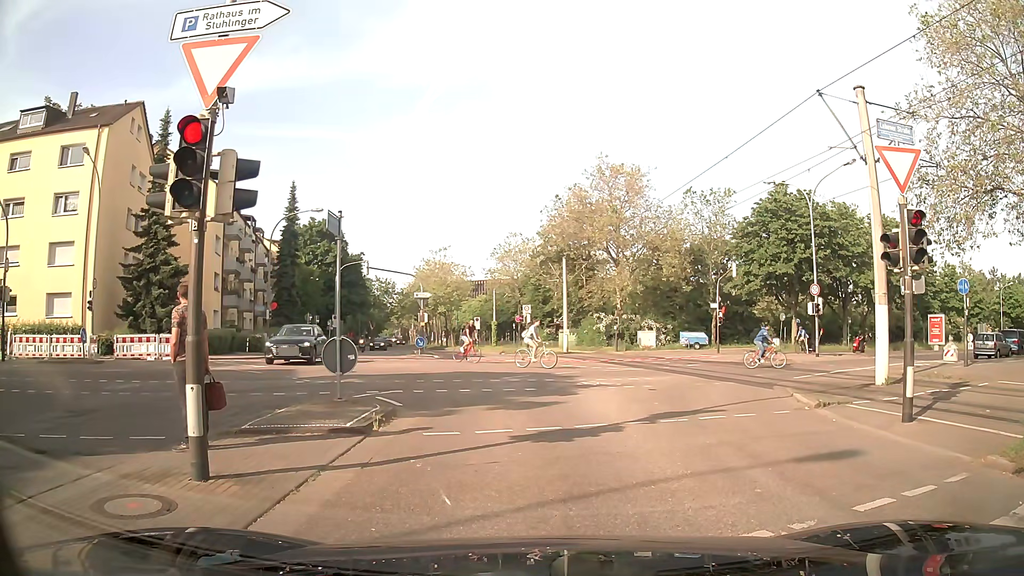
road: tertiary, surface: asphalt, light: Day
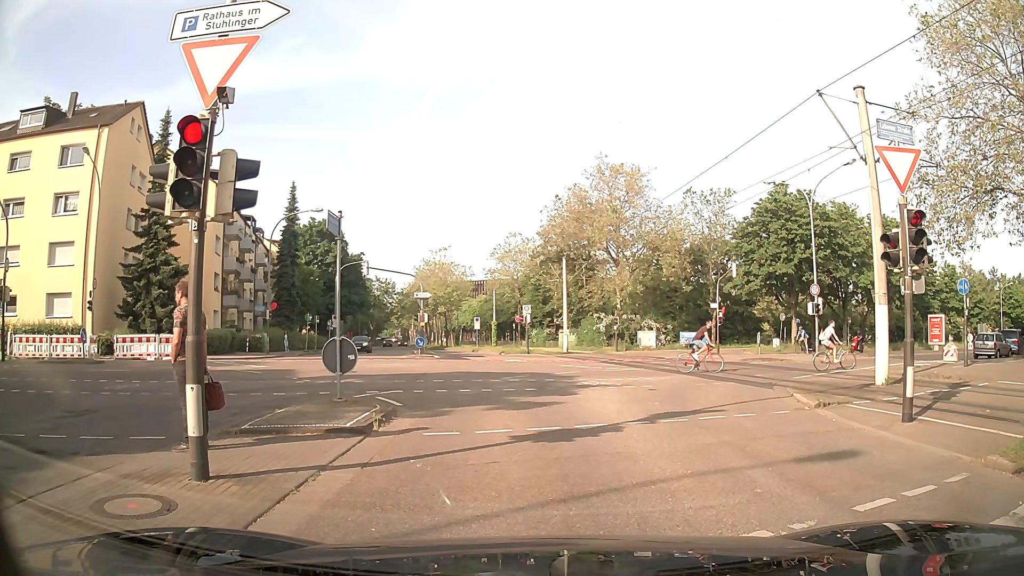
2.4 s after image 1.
(0.0, 0.0) m; 0°
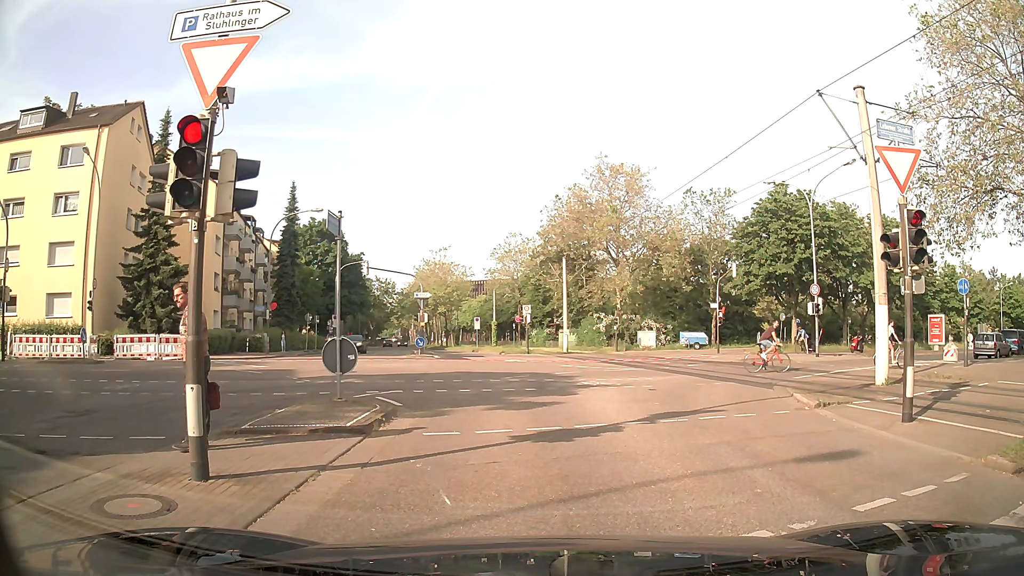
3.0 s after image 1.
(0.0, 0.0) m; 0°
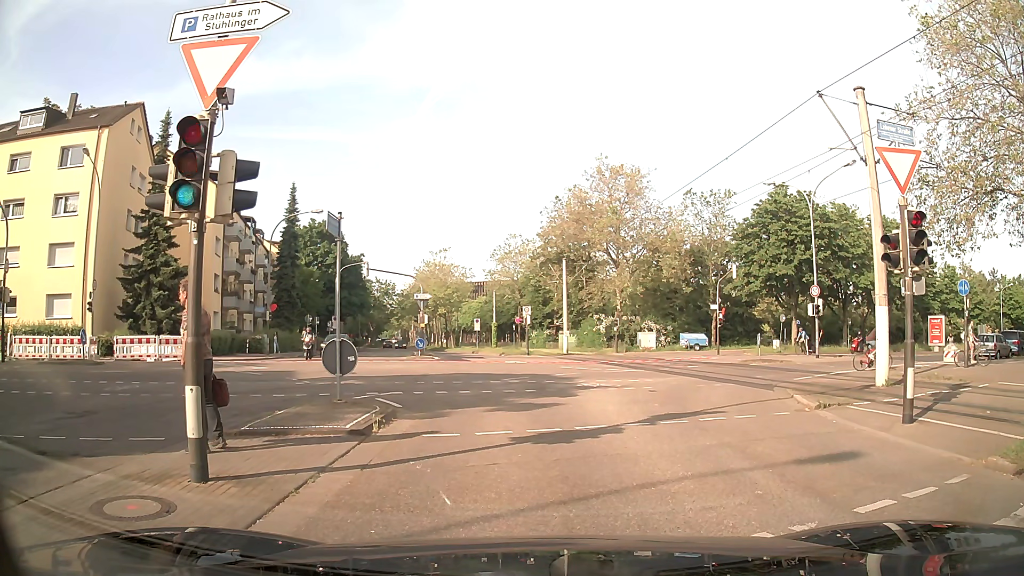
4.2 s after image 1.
(0.0, 0.0) m; 0°
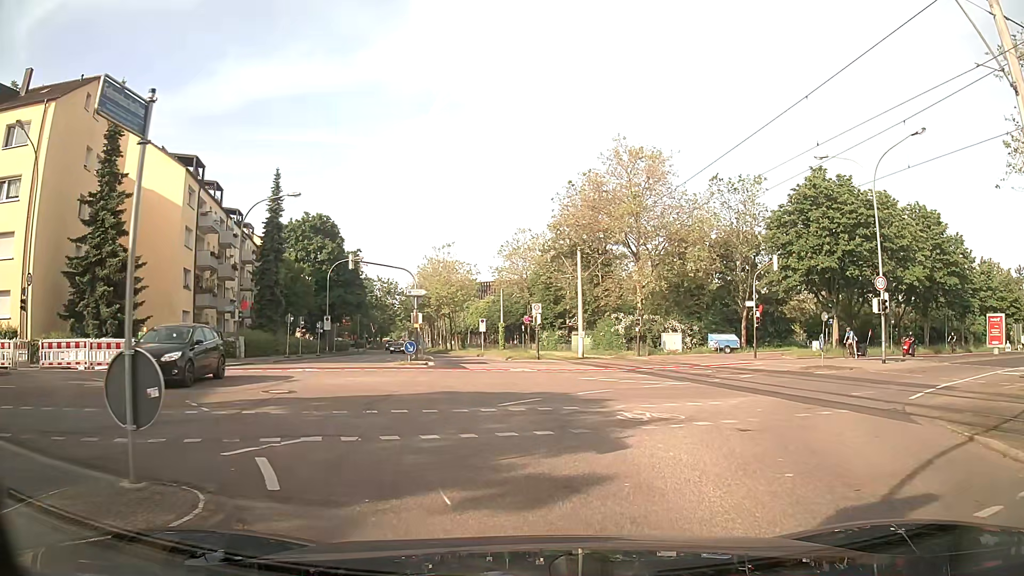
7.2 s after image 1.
(0.0, +6.7) m; -1°
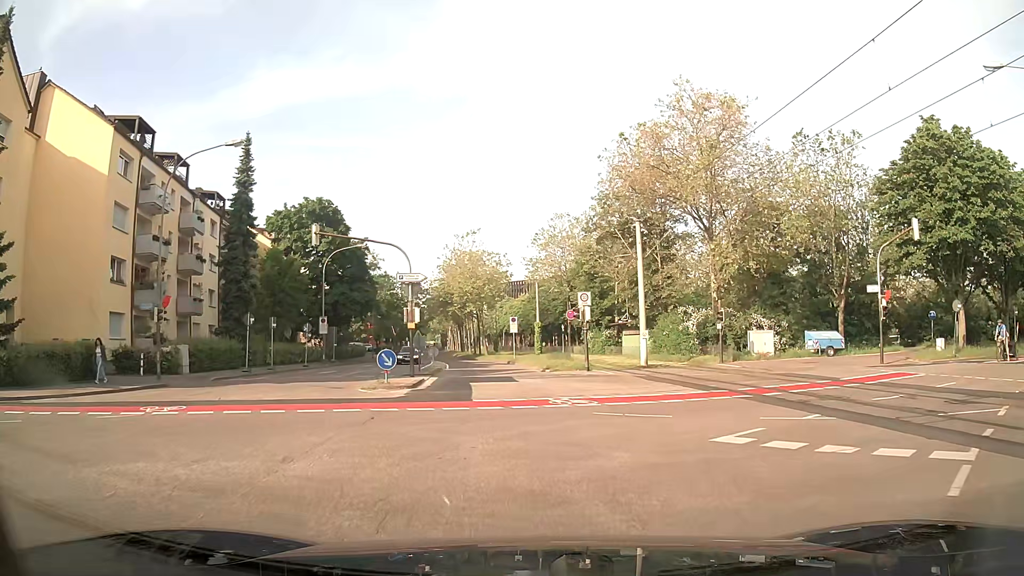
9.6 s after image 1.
(-0.4, +12.7) m; -3°
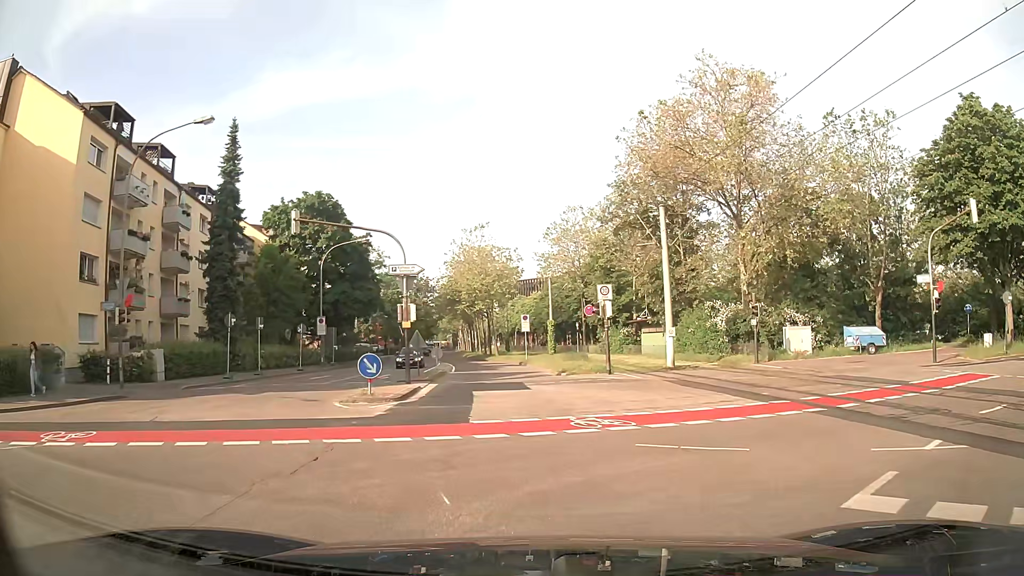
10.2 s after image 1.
(0.0, +3.7) m; -2°
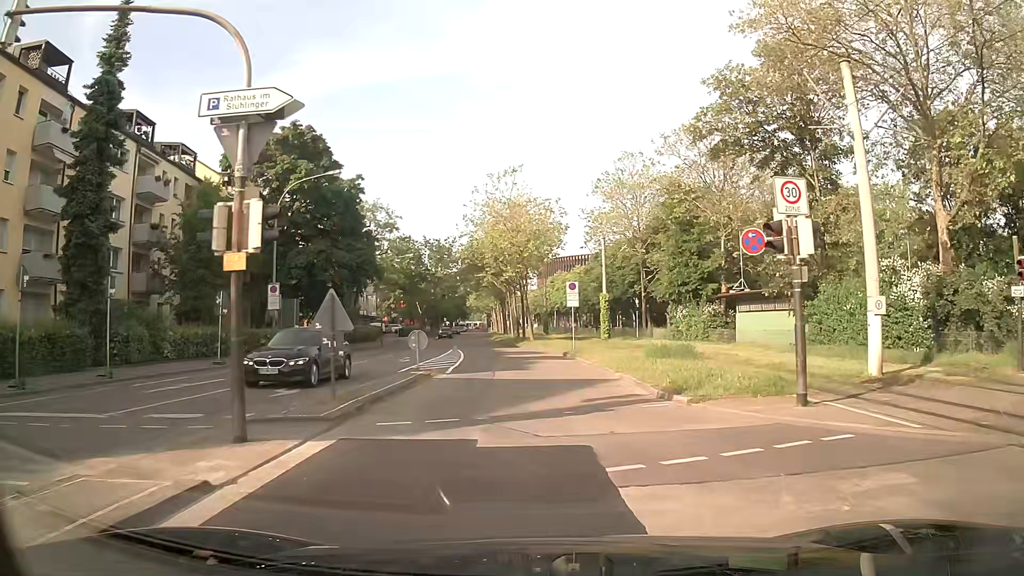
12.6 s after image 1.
(-0.4, +16.8) m; -3°
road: residential
(0, +10) (-1, +20) (-2, +30) (-3, +40) (-3, +50) (-4, +60) (-5, +70) (-6, +80) (-7, +90) (-8, +100) m
